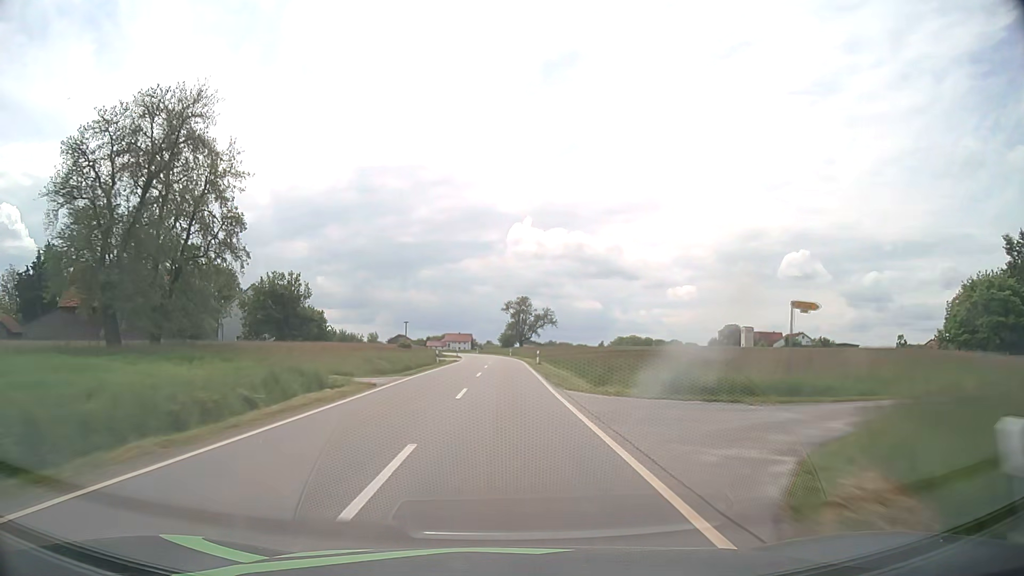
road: tertiary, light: Day
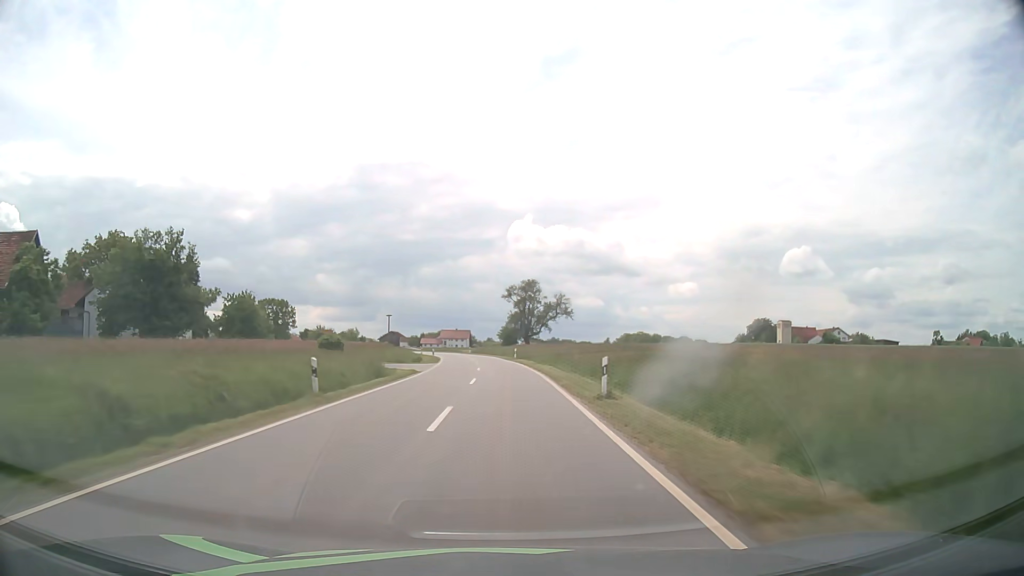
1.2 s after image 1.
(-0.1, +31.2) m; 0°
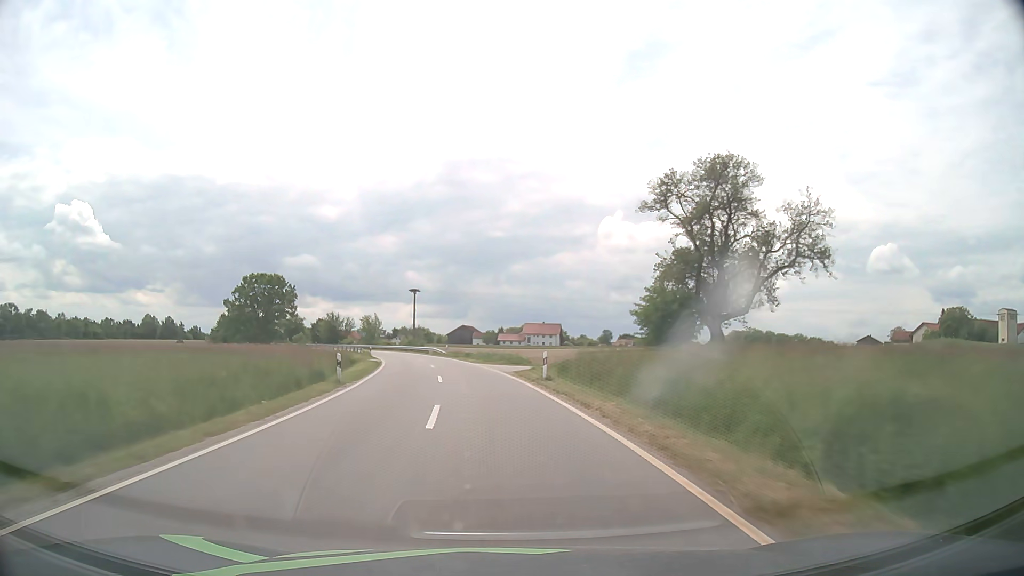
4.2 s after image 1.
(-2.8, +72.6) m; -7°
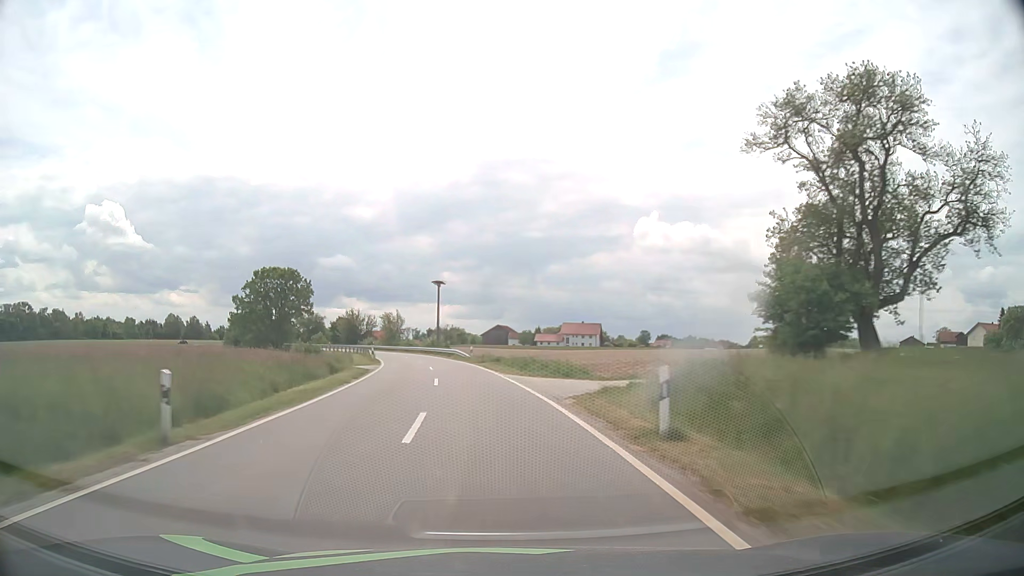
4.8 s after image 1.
(-0.3, +13.6) m; -3°
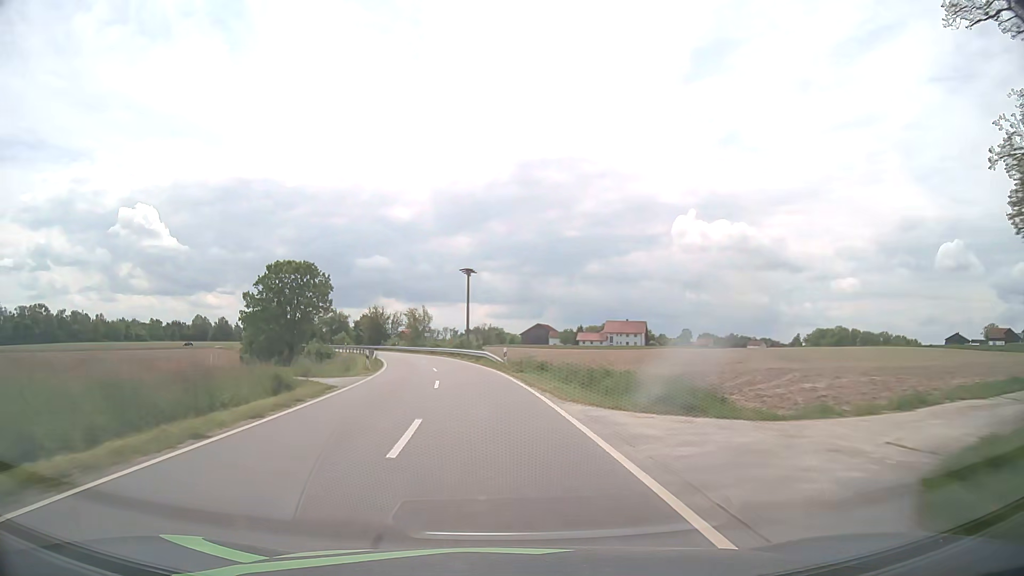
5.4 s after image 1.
(-0.4, +13.3) m; -3°
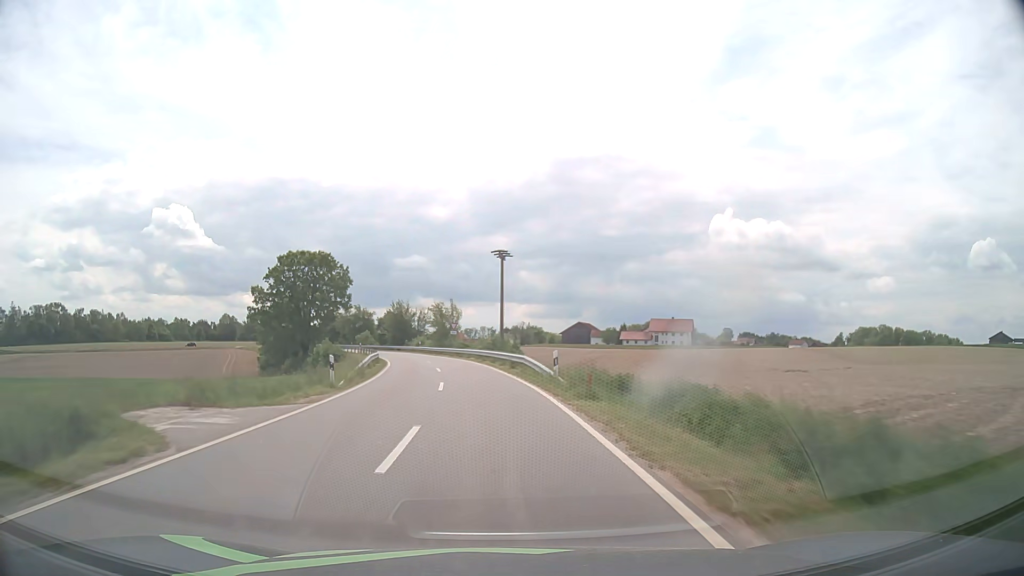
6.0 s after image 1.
(-0.4, +13.1) m; -3°
